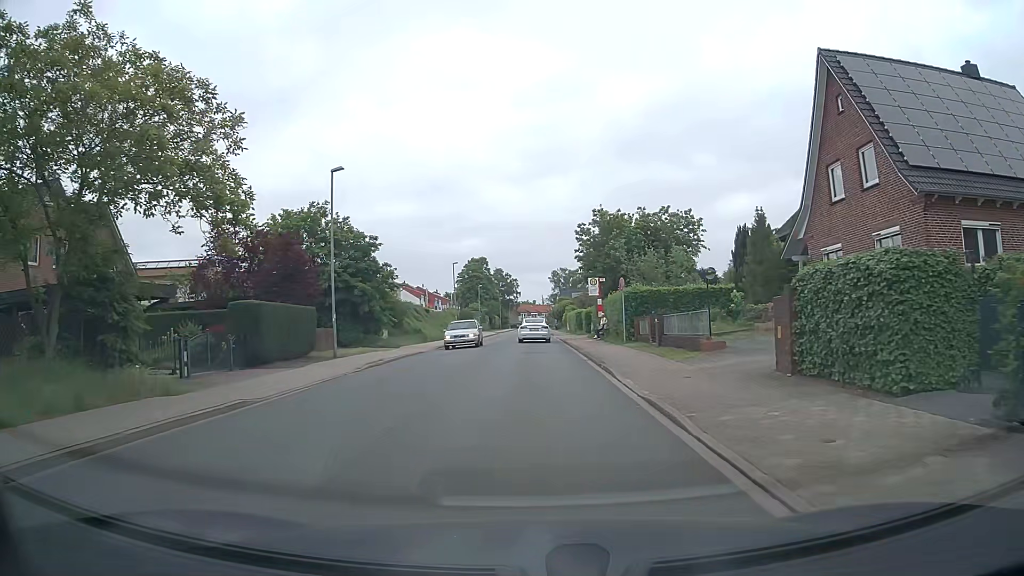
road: unclassified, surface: asphalt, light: Day
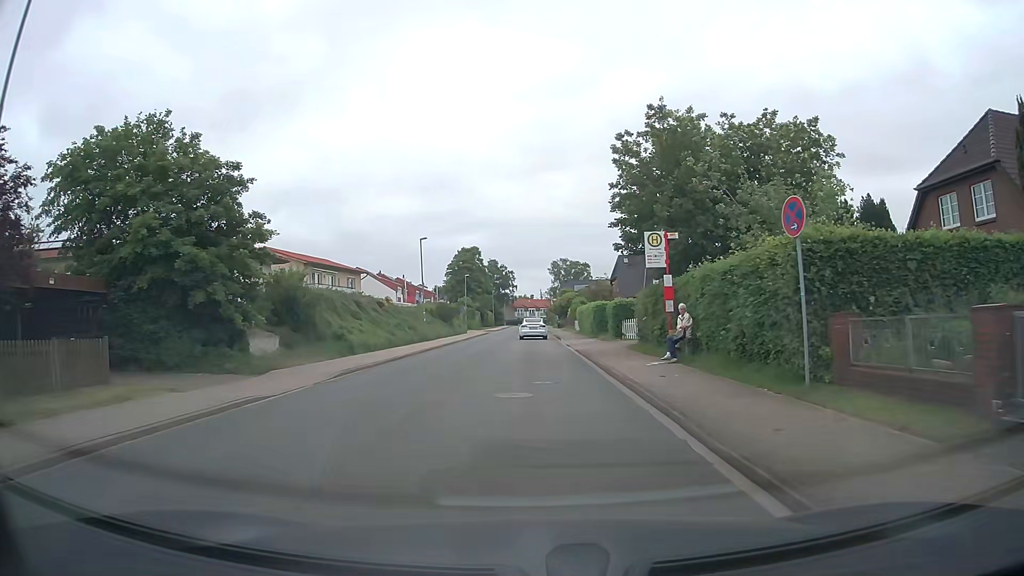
(+0.1, +19.6) m; 0°
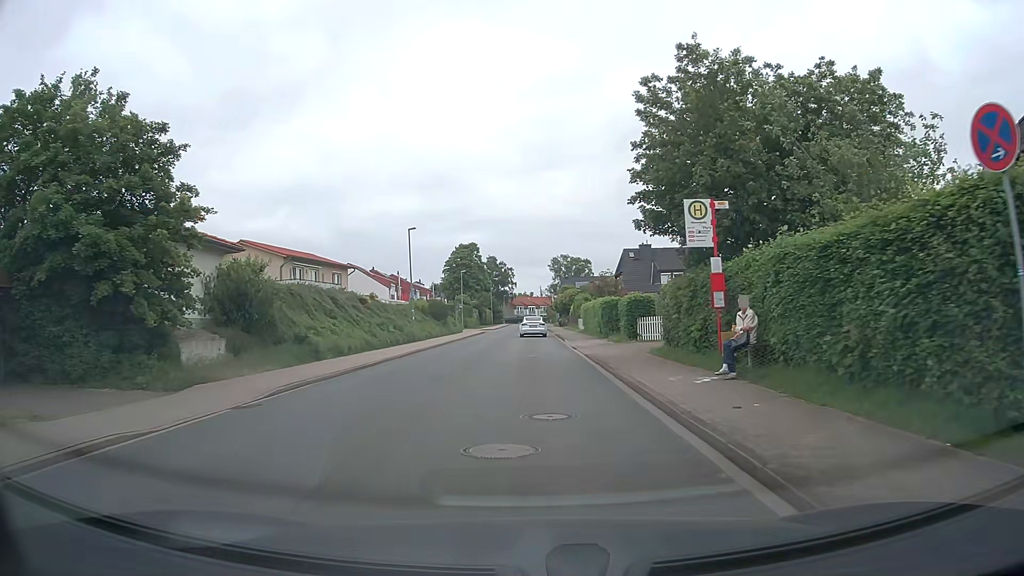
(0.0, +4.9) m; 0°
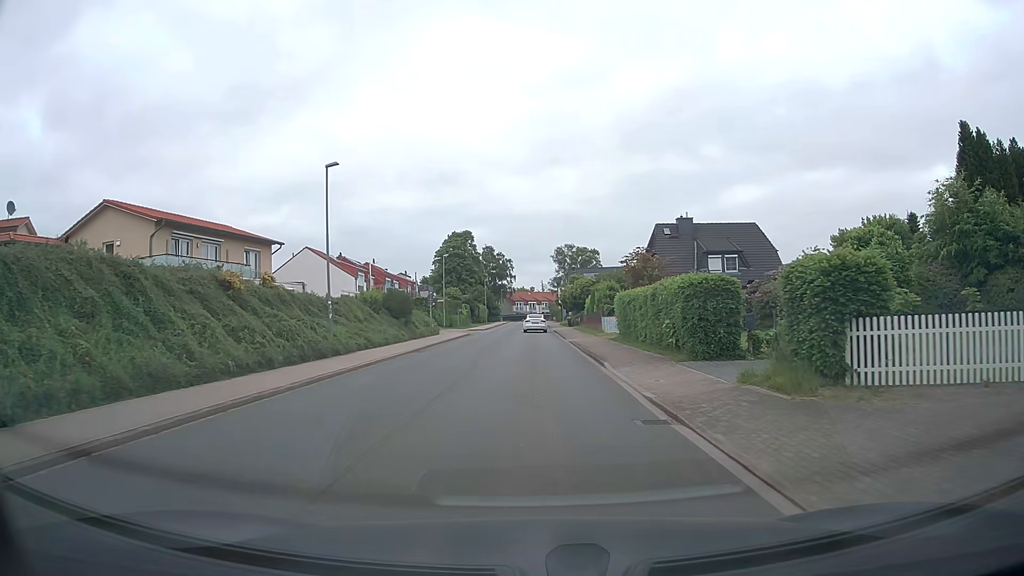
(+0.1, +19.7) m; +1°
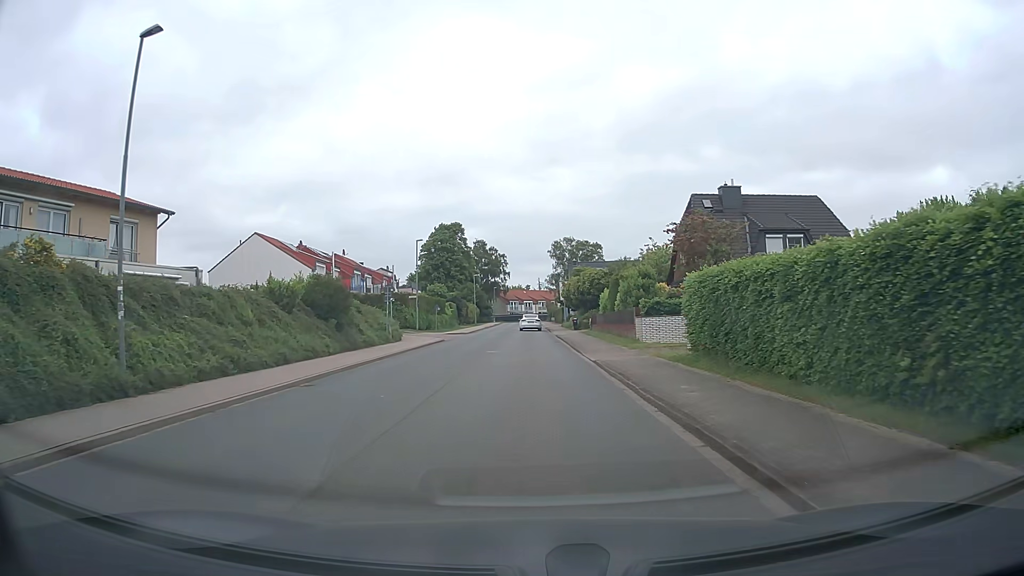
(+0.1, +14.6) m; 0°
(0, +10) (0, +20) (0, +30) (0, +40) (0, +50) (0, +60) (0, +70) (0, +80) (0, +90) (0, +100) m
